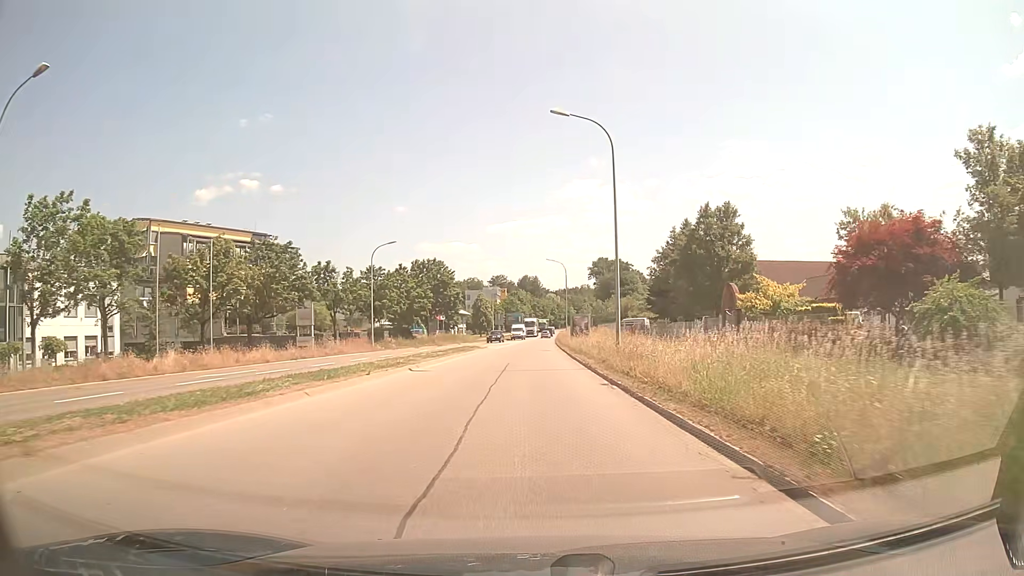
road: secondary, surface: asphalt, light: Day
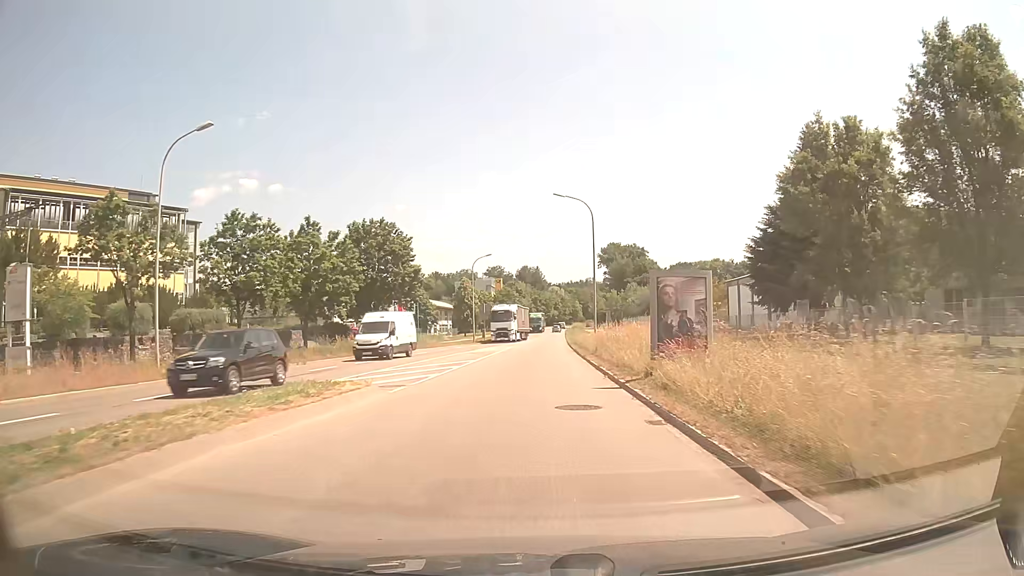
(0.0, +34.8) m; 0°
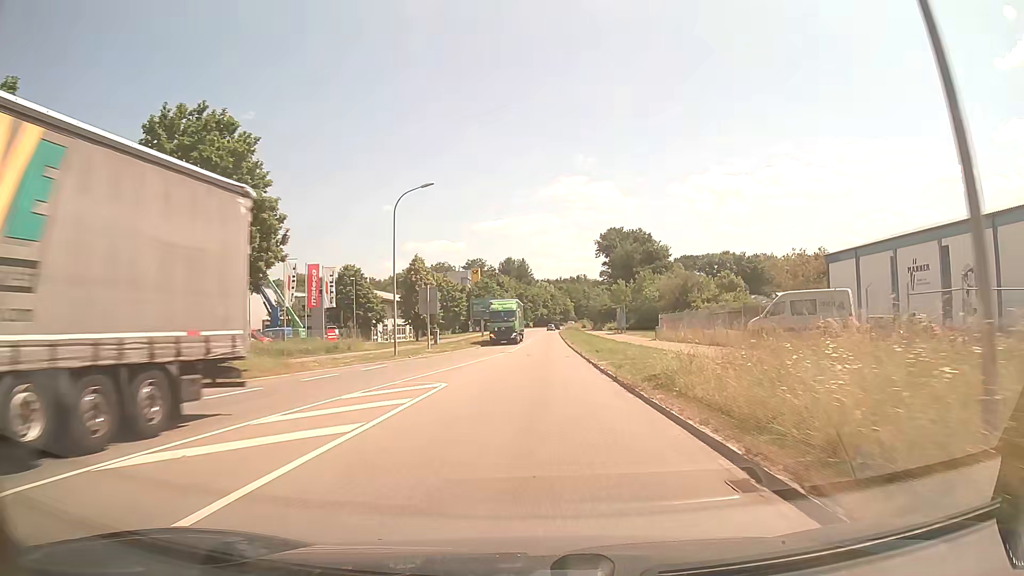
(+0.2, +35.4) m; +1°
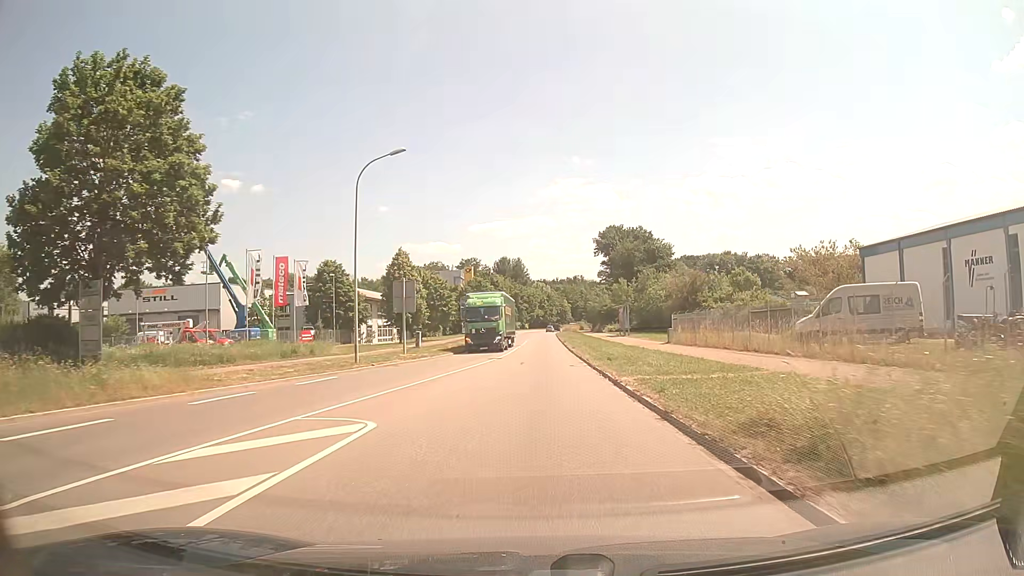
(0.0, +7.3) m; 0°
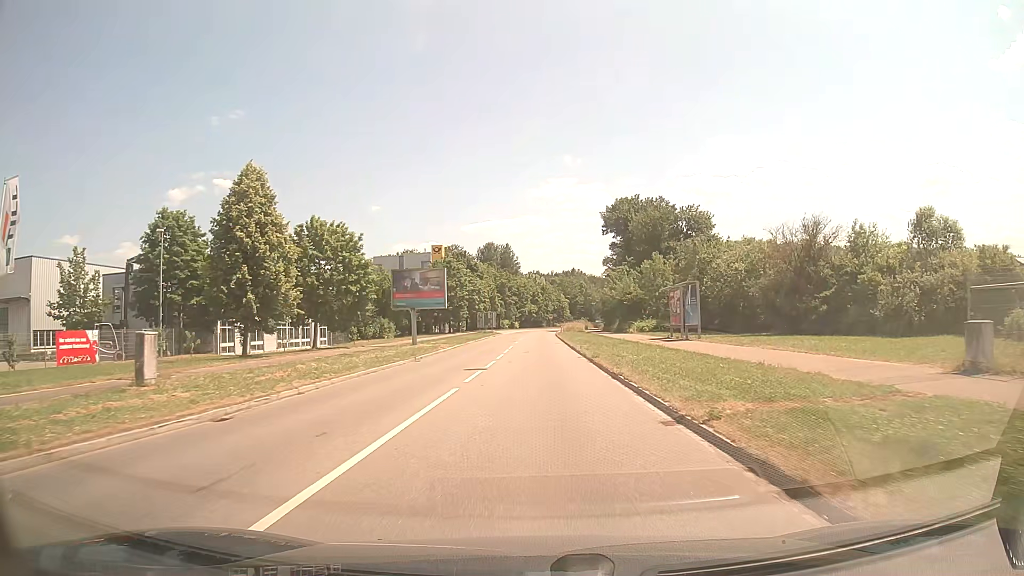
(+0.5, +37.6) m; +1°
(0, +10) (0, +20) (0, +30) (0, +40) (0, +50) (0, +60) (+1, +70) (+1, +80) (+1, +90) (+1, +100) m
